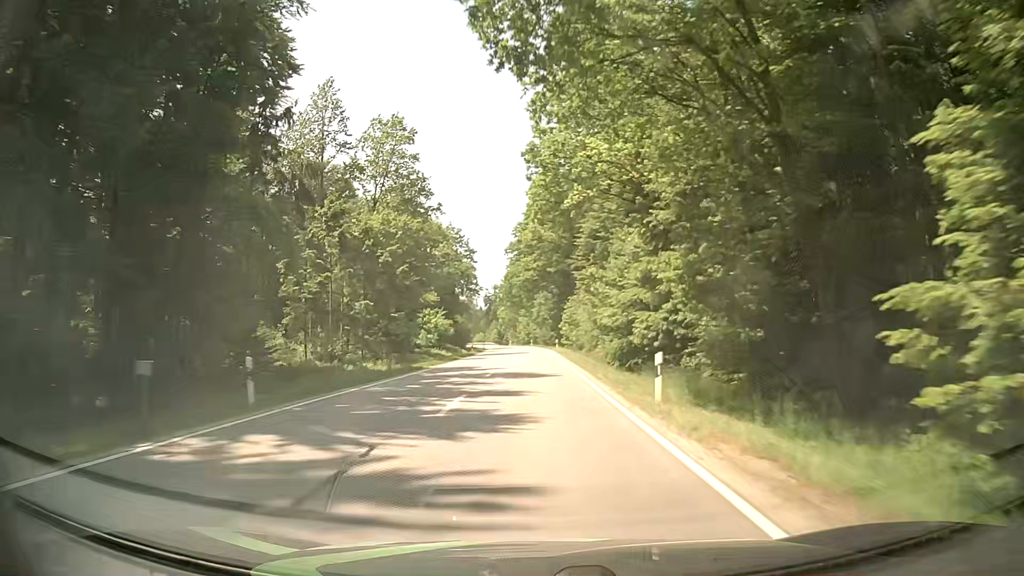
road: tertiary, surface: asphalt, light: Day
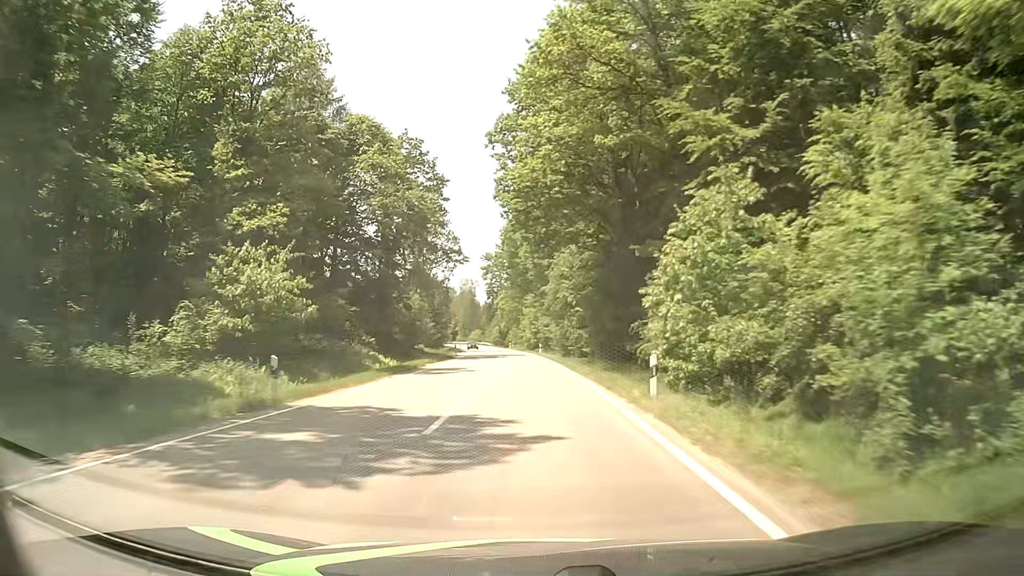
(-0.4, +49.2) m; -1°
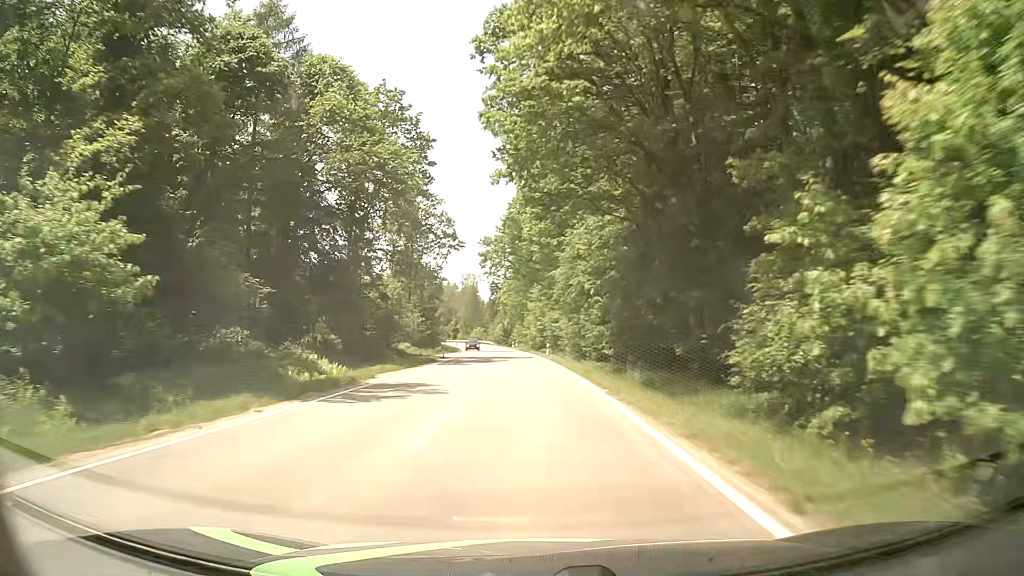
(0.0, +12.4) m; 0°
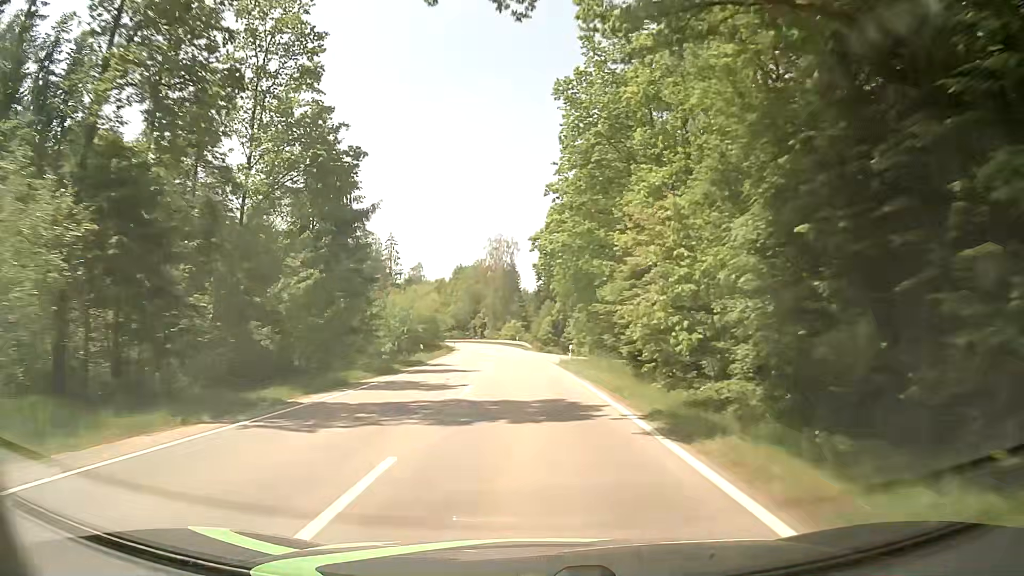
(-2.3, +63.4) m; -4°
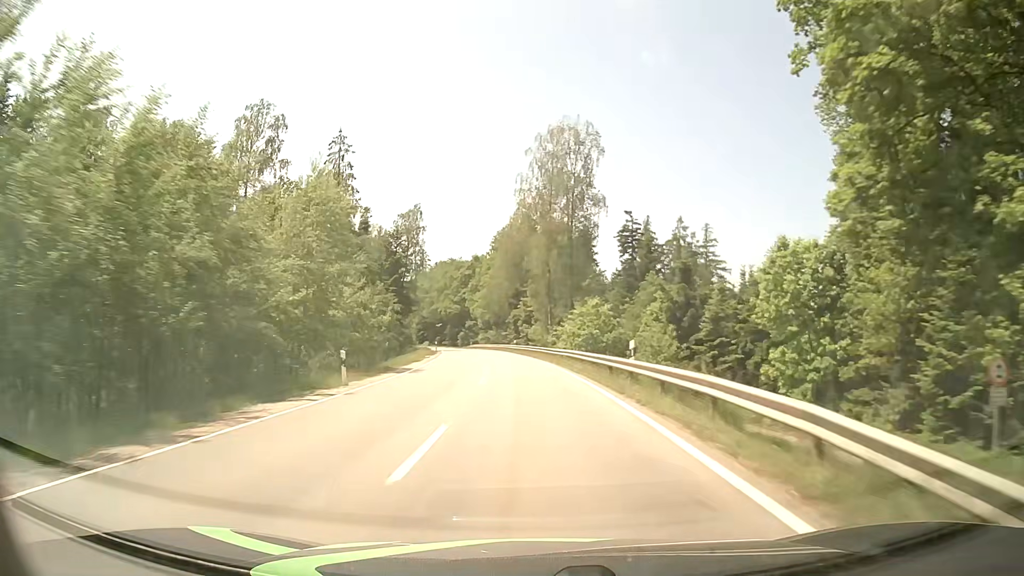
(-3.4, +69.6) m; -6°
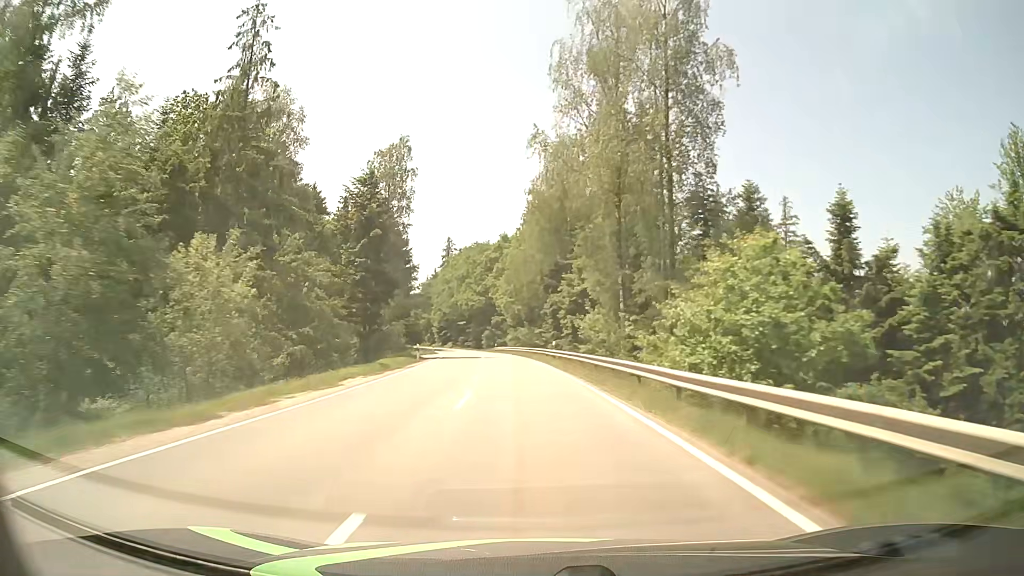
(-0.9, +29.5) m; -3°
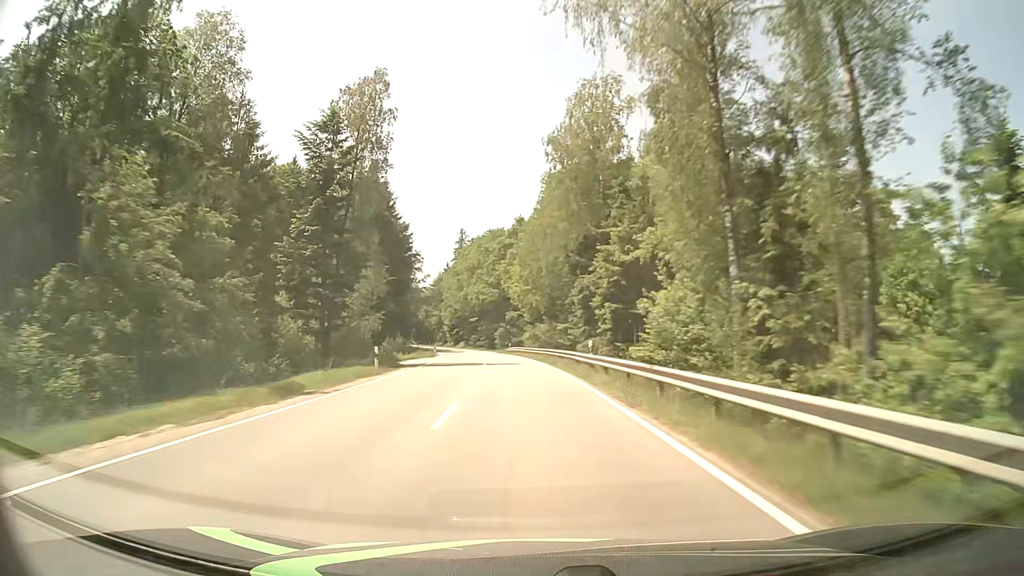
(-0.2, +15.0) m; -2°
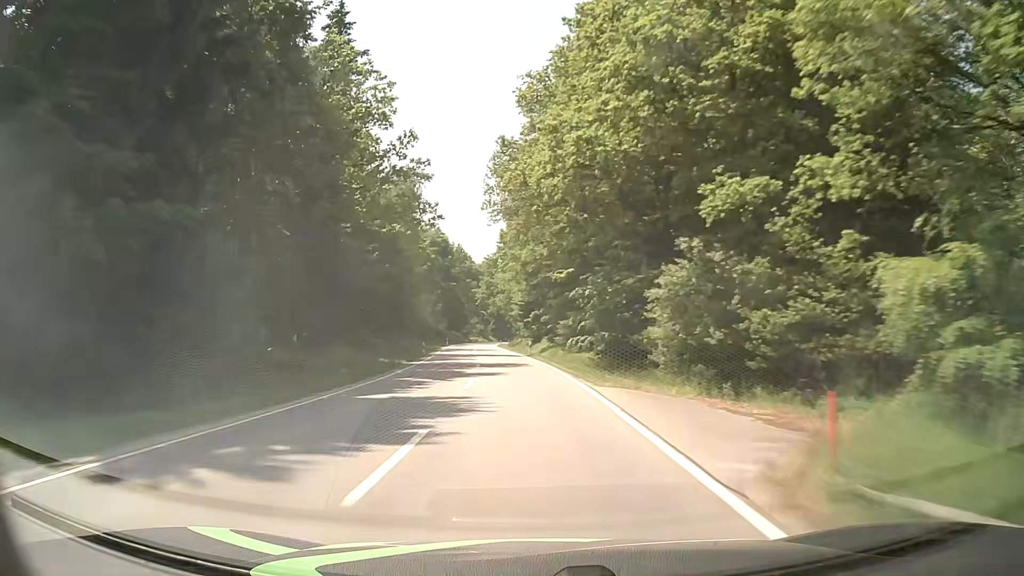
(-5.9, +76.6) m; -9°
(0, +10) (0, +20) (-1, +30) (-2, +40) (-3, +50) (-4, +60) (-5, +70) (-6, +80) (-7, +90) (-8, +100) m
